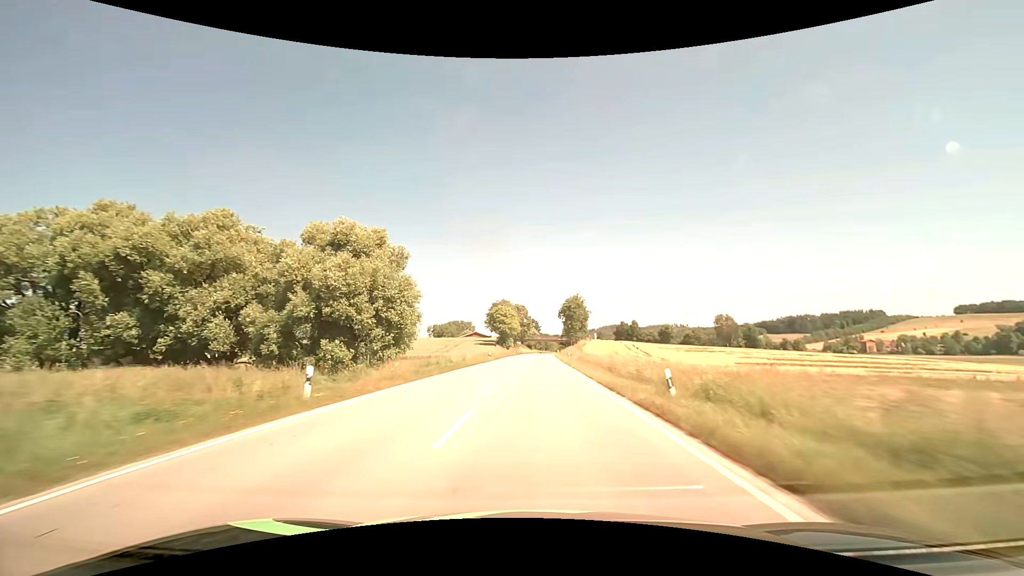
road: secondary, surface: asphalt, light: Day
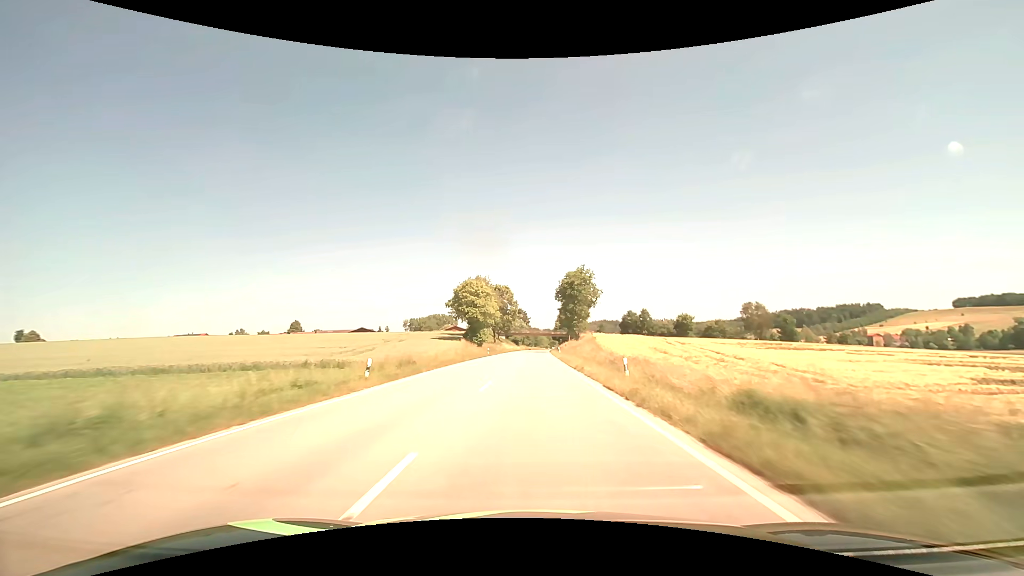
(+0.6, +41.2) m; +1°
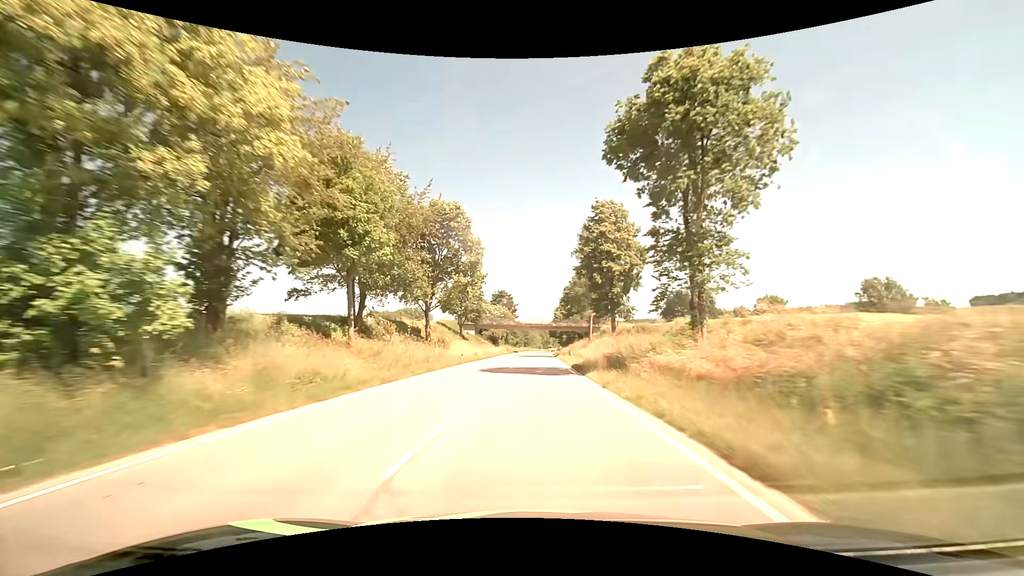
(+0.4, +69.6) m; +1°
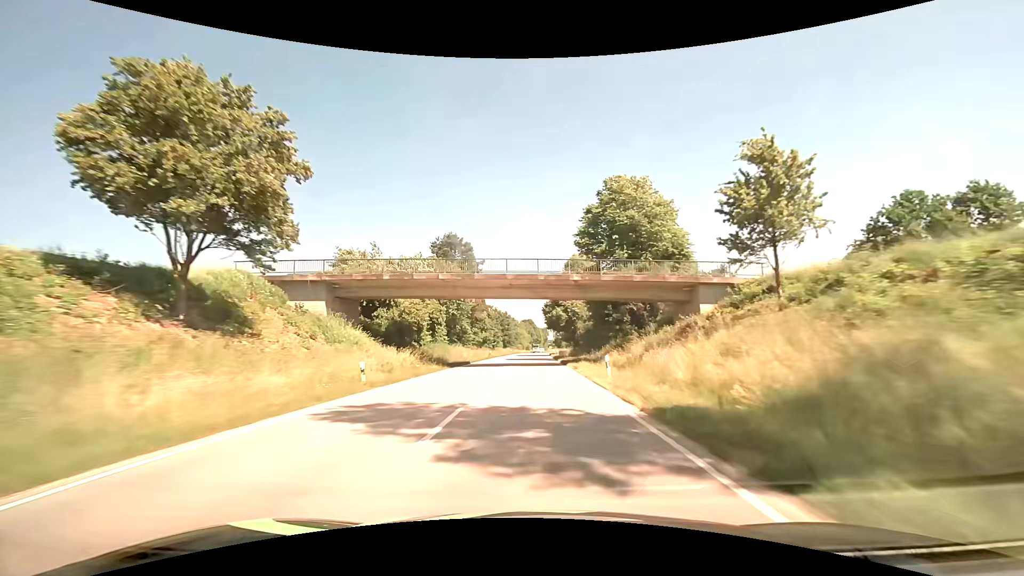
(+1.0, +70.9) m; +1°
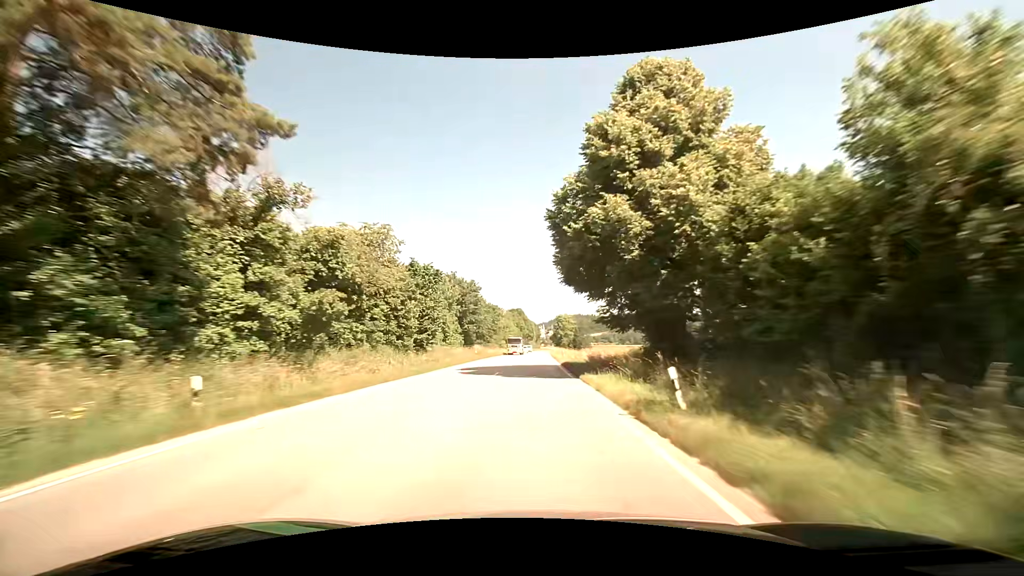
(+0.5, +57.7) m; +1°
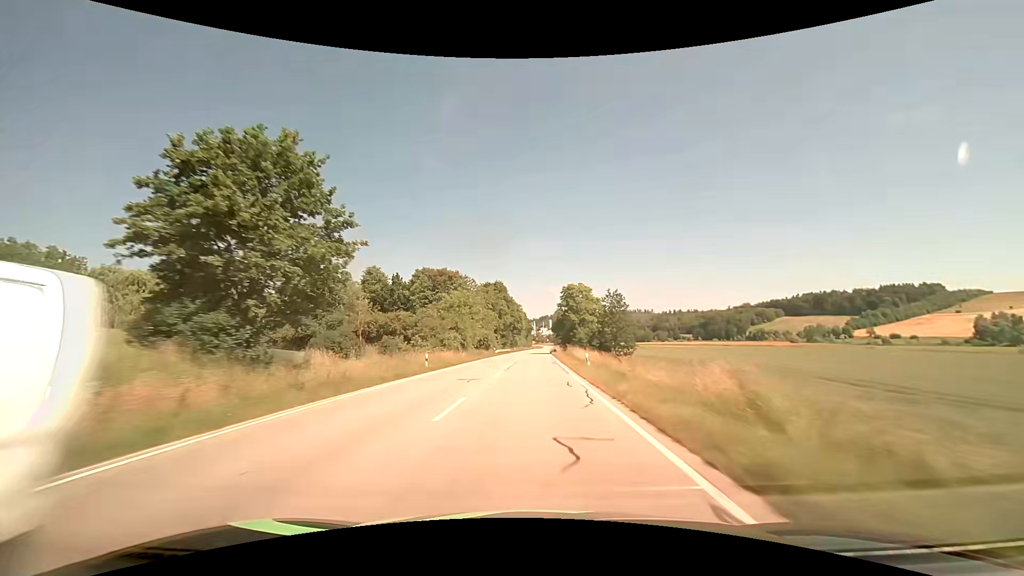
(+0.6, +73.3) m; +1°
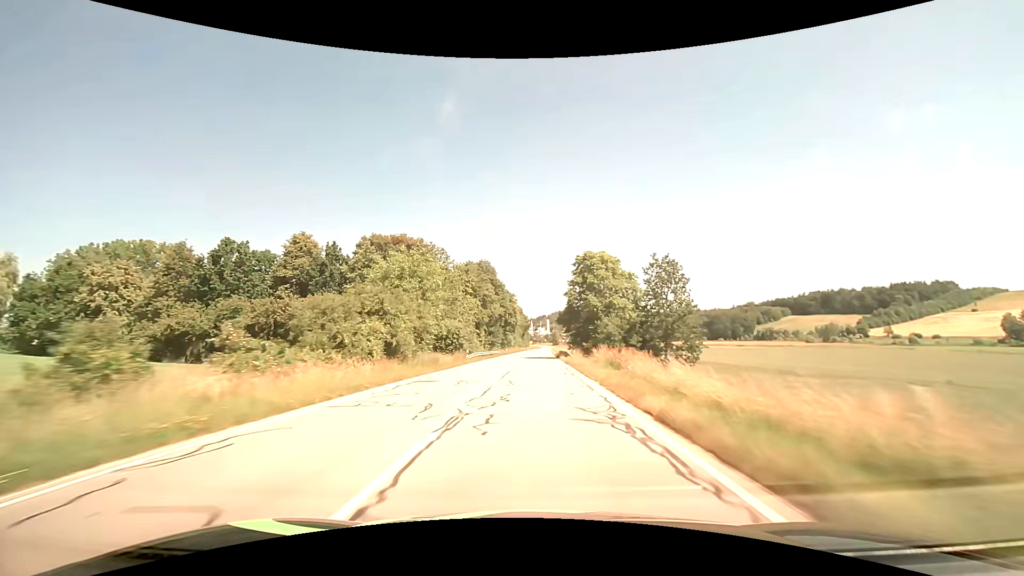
(+0.1, +29.6) m; 0°
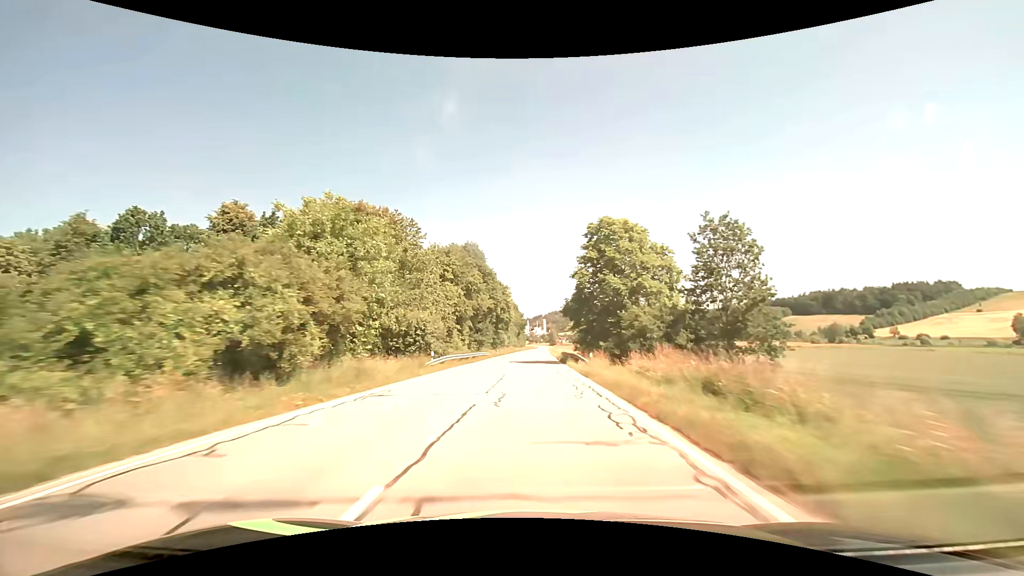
(+0.1, +14.9) m; +1°
(0, +10) (0, +20) (0, +30) (0, +40) (0, +50) (+1, +60) (+1, +70) (+1, +80) (+1, +90) (+1, +100) m
